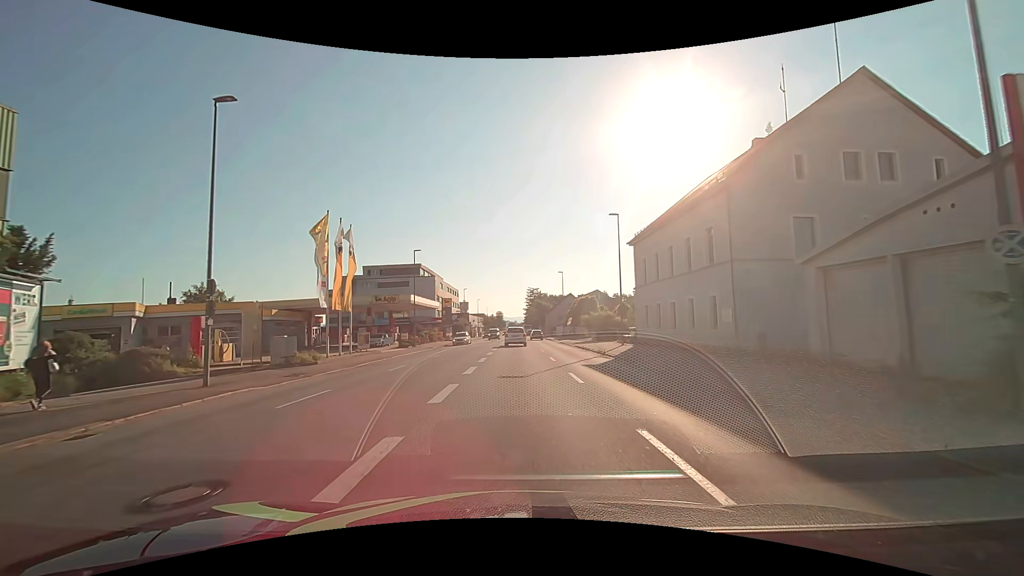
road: tertiary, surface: asphalt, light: Day
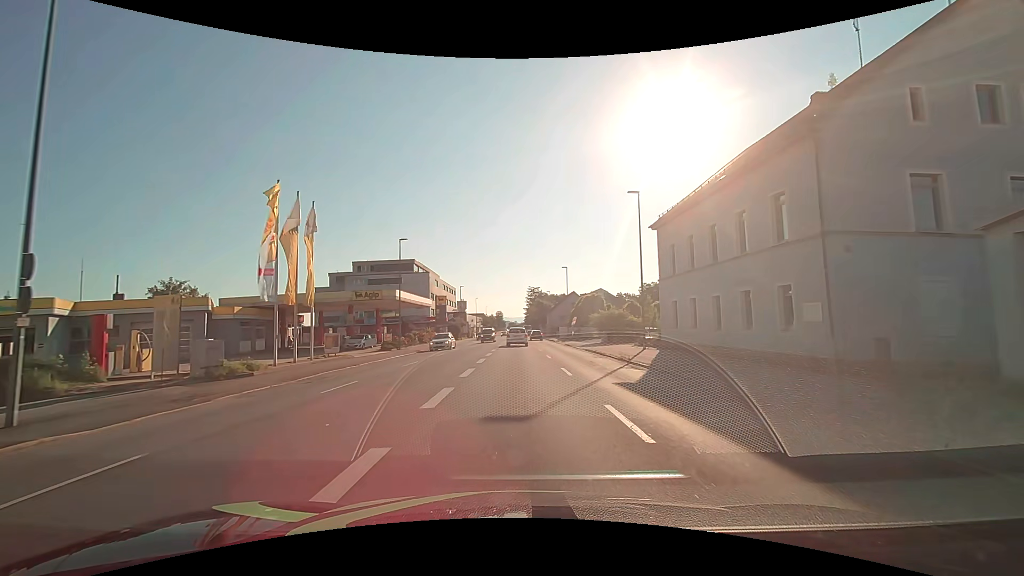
(0.0, +6.6) m; 0°
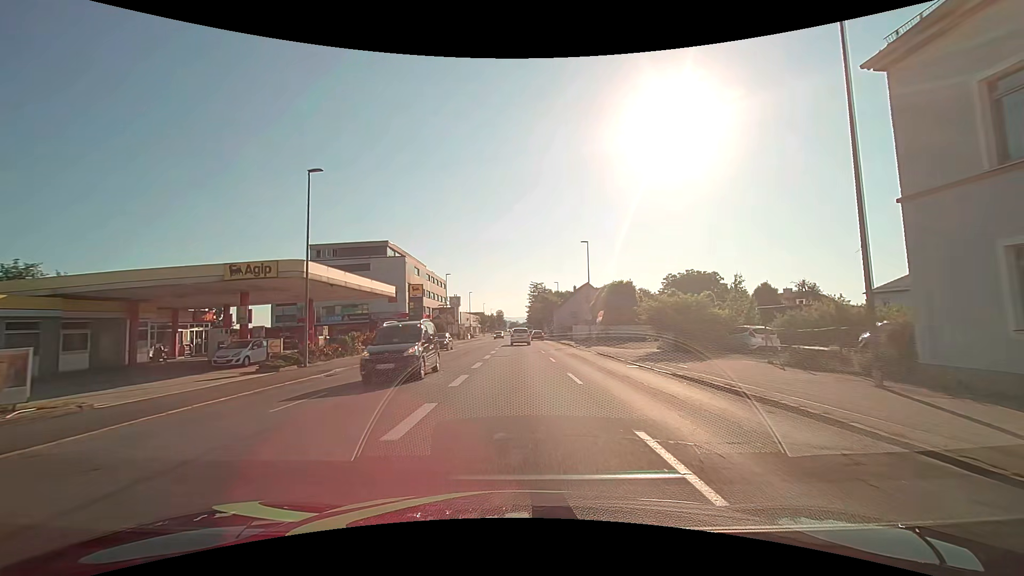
(-0.1, +20.6) m; 0°
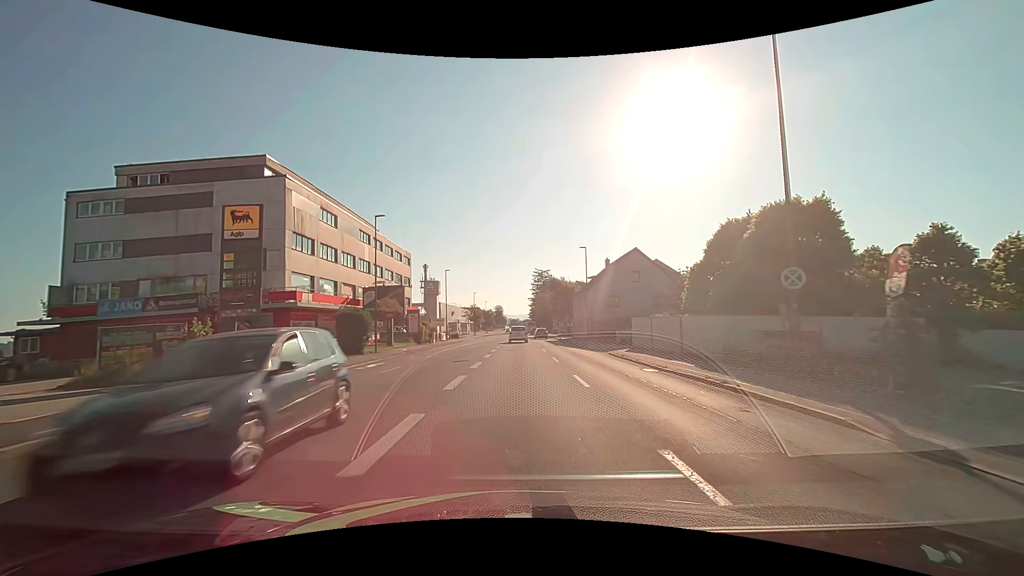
(0.0, +37.4) m; 0°
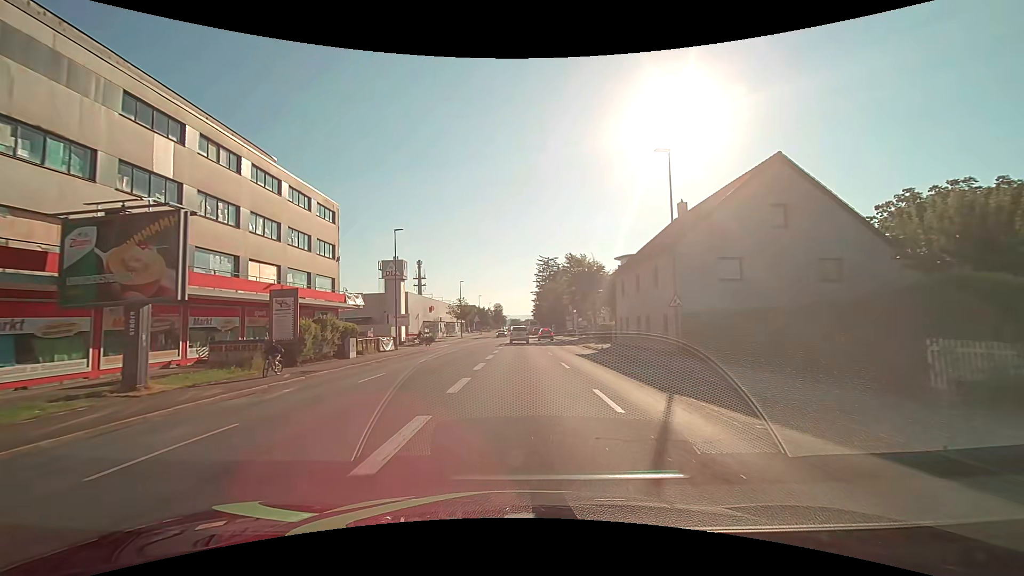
(-0.1, +30.4) m; 0°
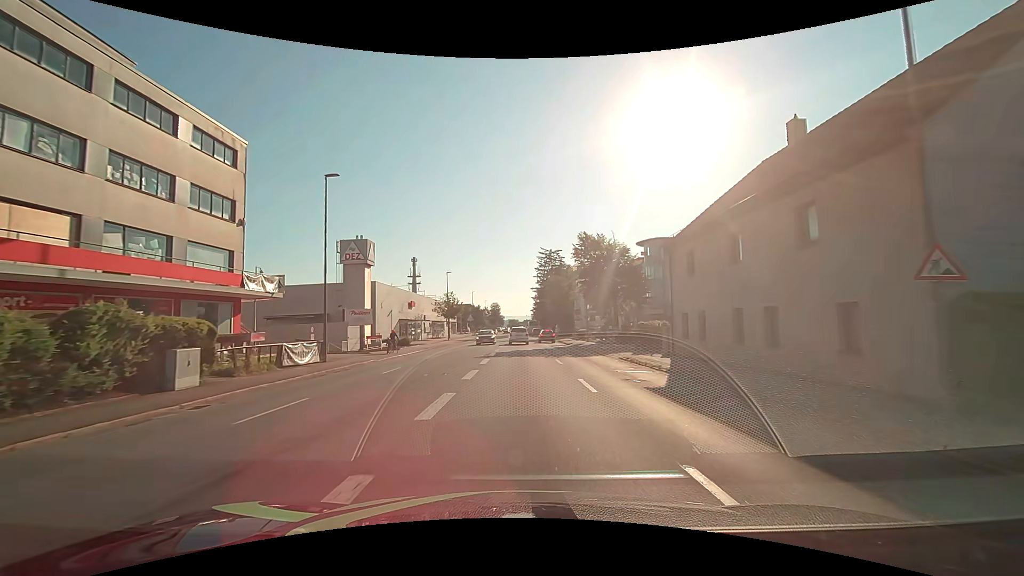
(0.0, +15.2) m; 0°
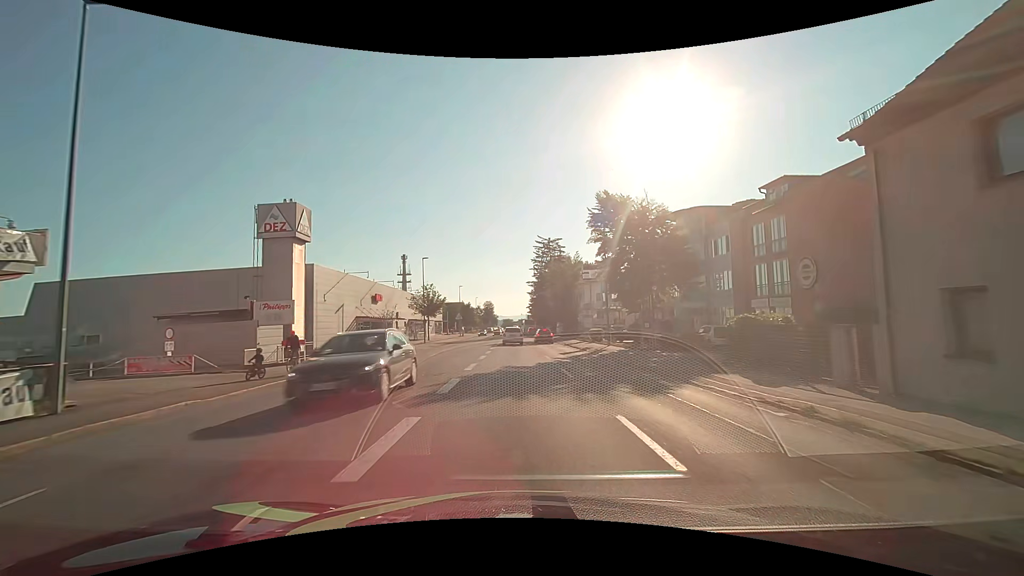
(+0.1, +15.2) m; +1°
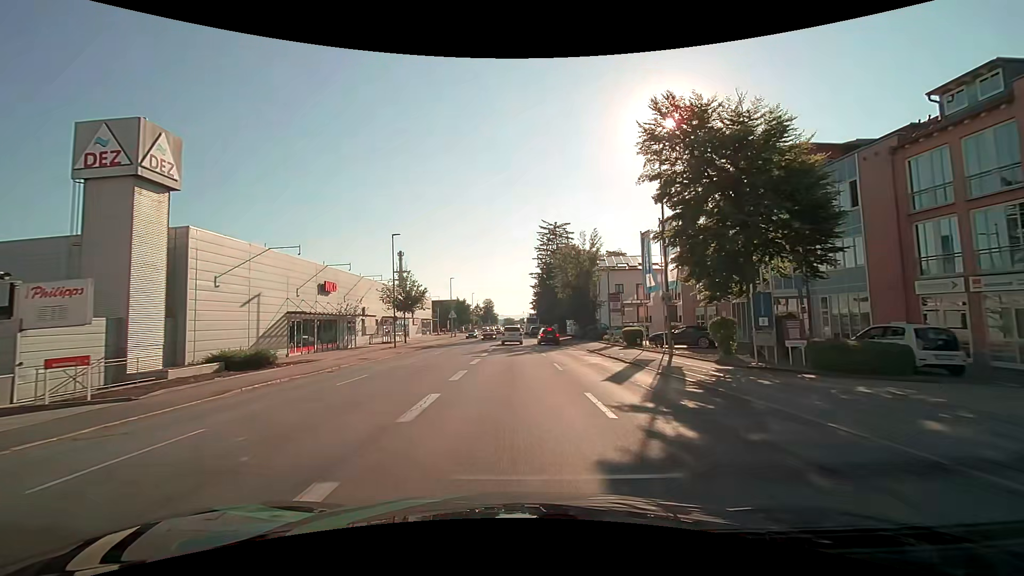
(0.0, +15.1) m; 0°
(0, +10) (0, +20) (0, +30) (0, +40) (0, +50) (-1, +60) (-1, +70) (-1, +80) (-1, +90) (-1, +100) m
